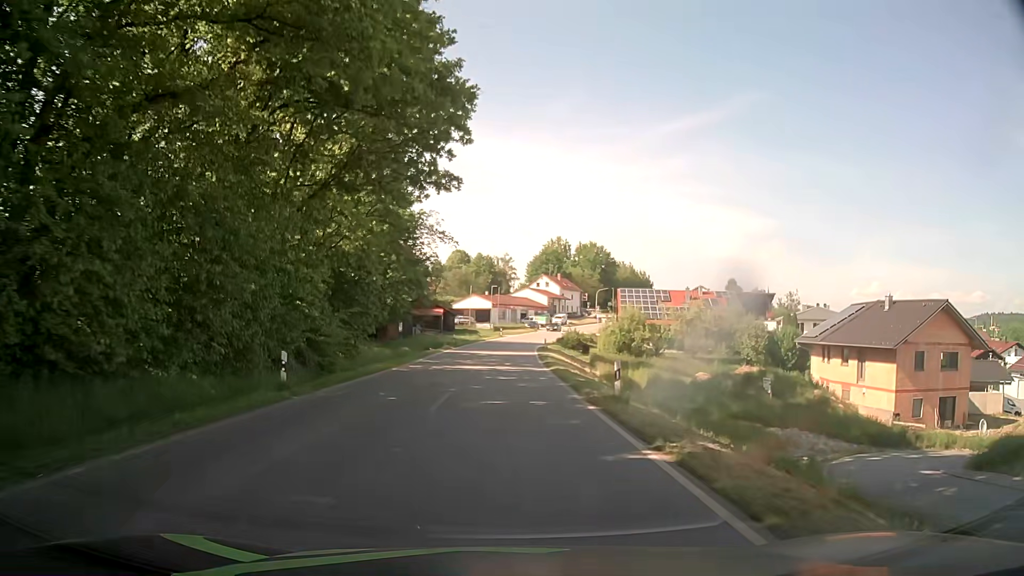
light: Day
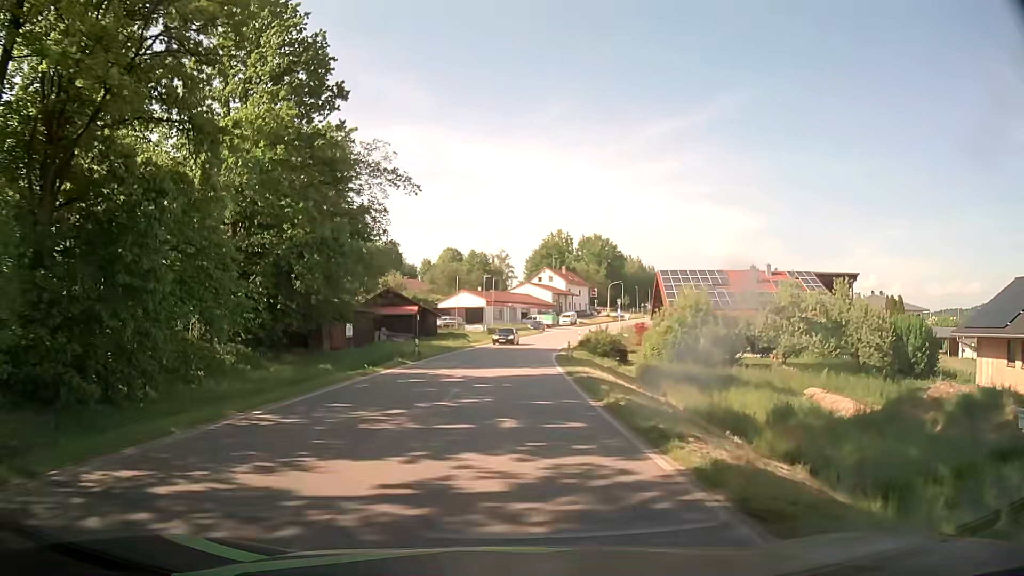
(+0.1, +22.6) m; 0°
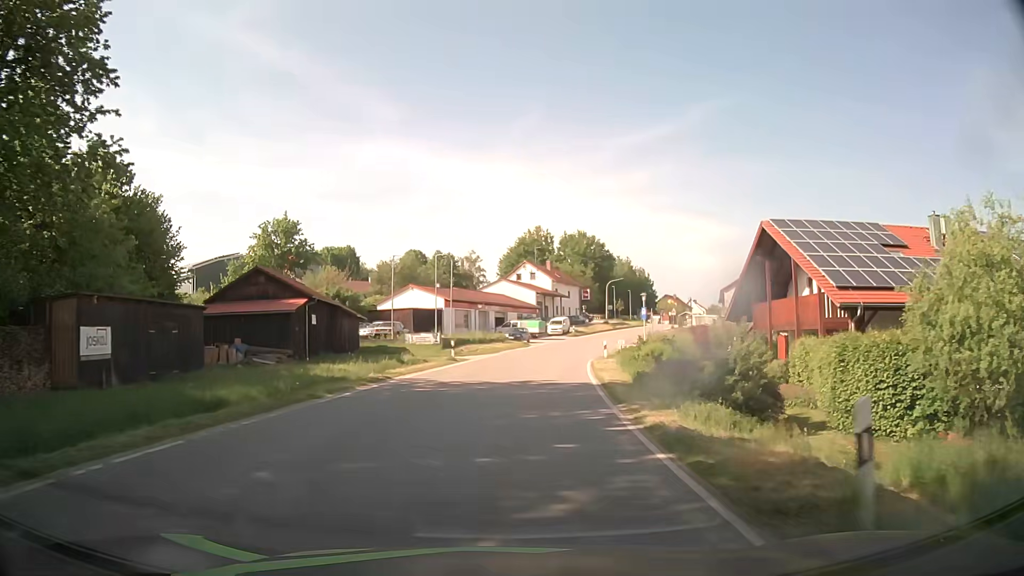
(+0.5, +29.8) m; +2°
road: tertiary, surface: asphalt
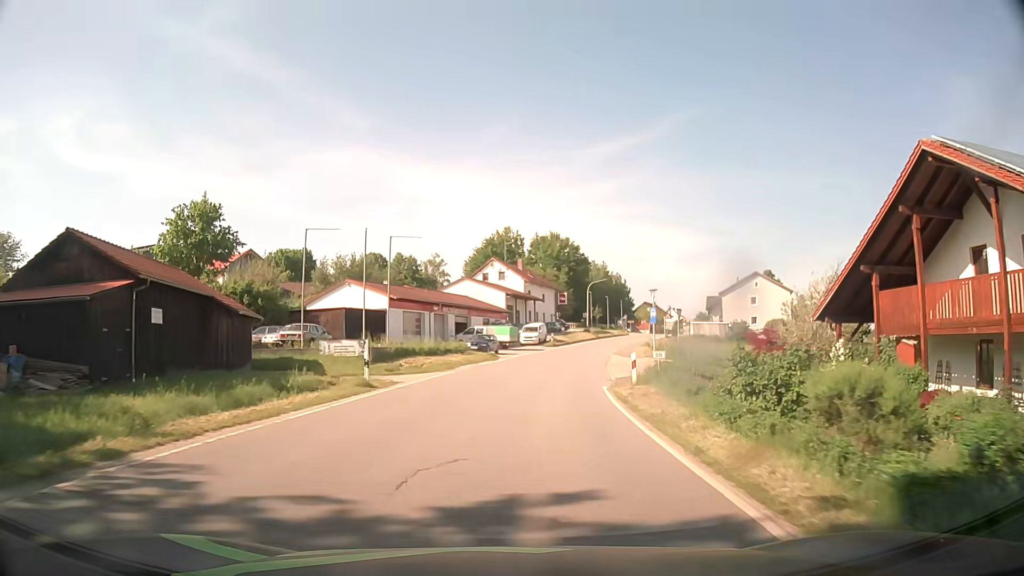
(+0.4, +15.1) m; +3°
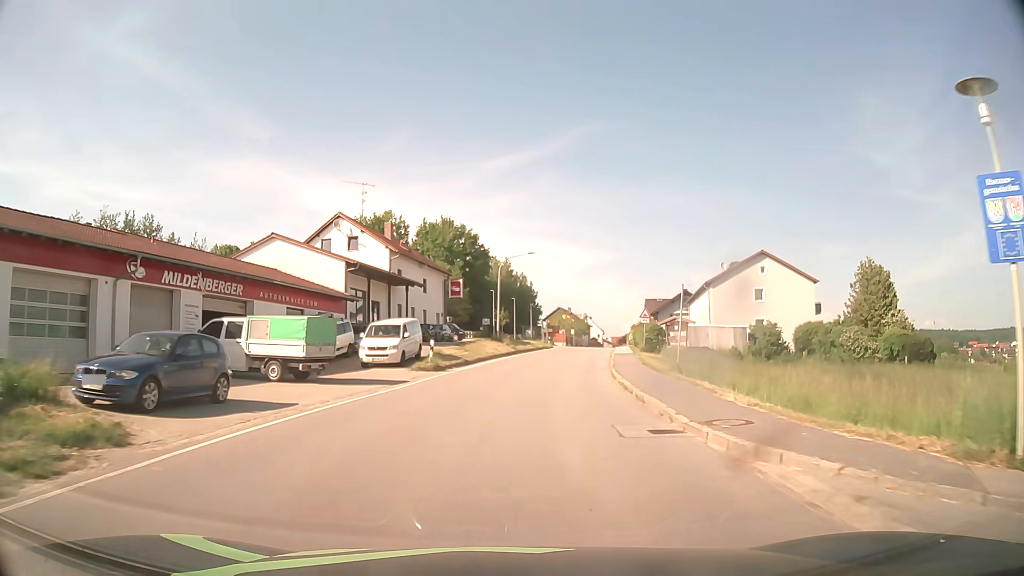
(+2.7, +37.4) m; +9°
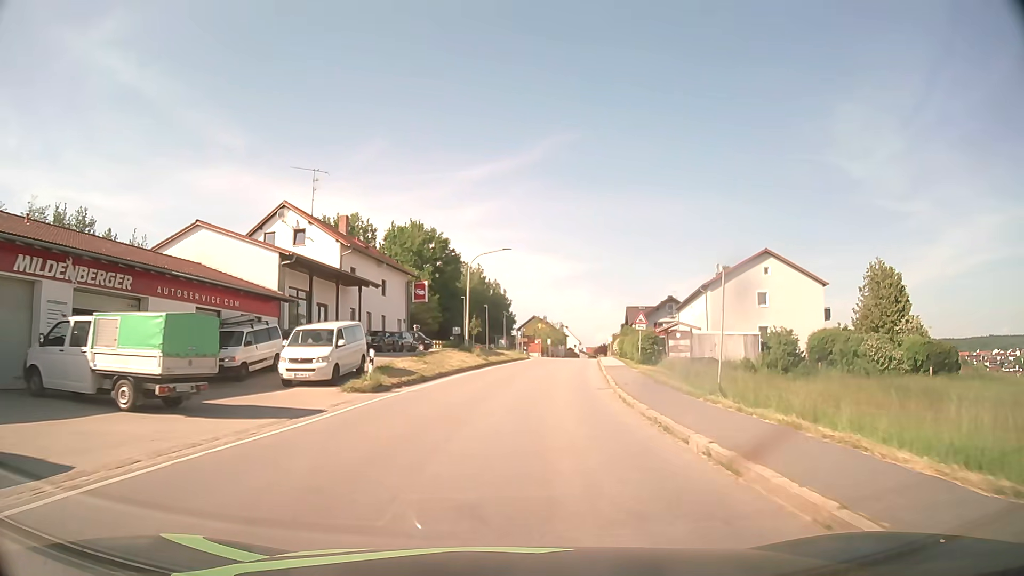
(+0.1, +7.4) m; +2°
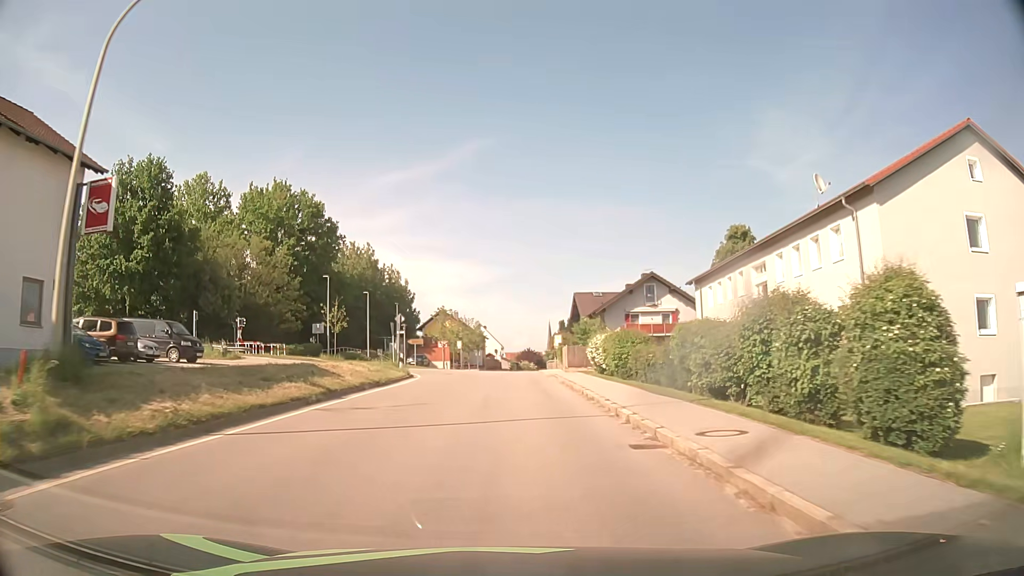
(+2.8, +37.1) m; +7°
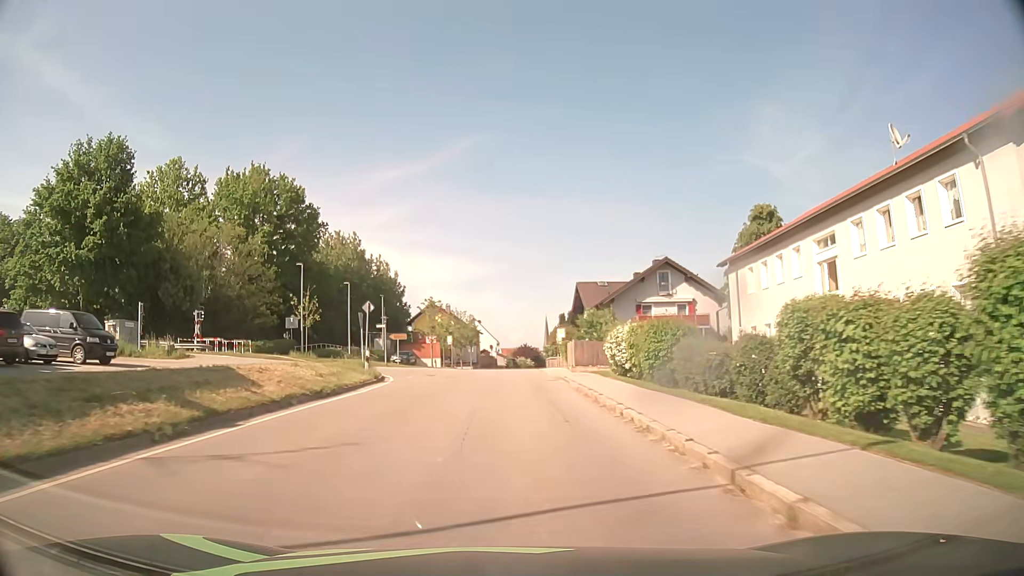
(0.0, +7.5) m; +1°
(0, +10) (0, +20) (0, +30) (0, +40) (0, +50) (0, +60) (+1, +70) (+1, +80) (+2, +90) (+2, +100) m
